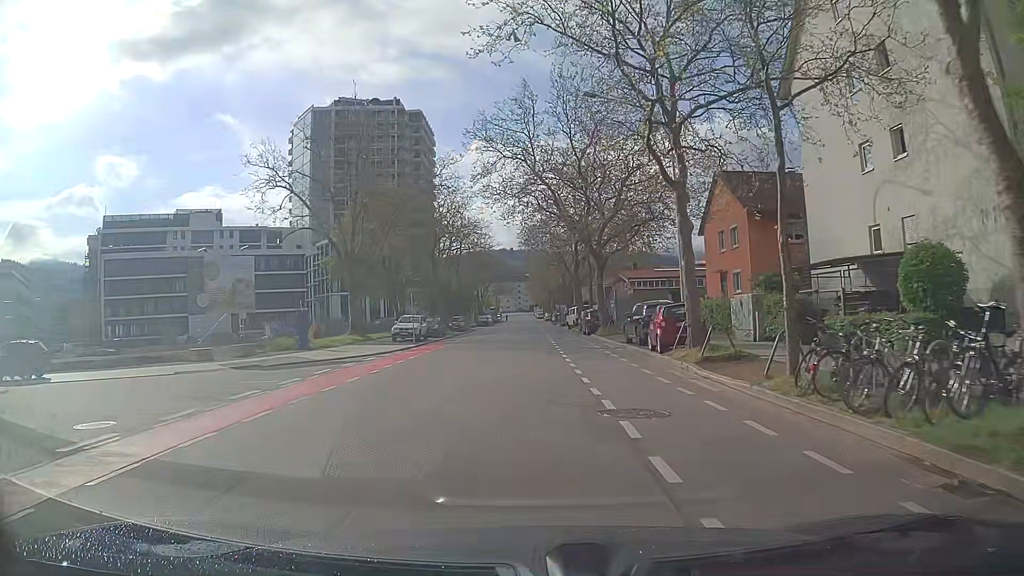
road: tertiary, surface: asphalt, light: Day
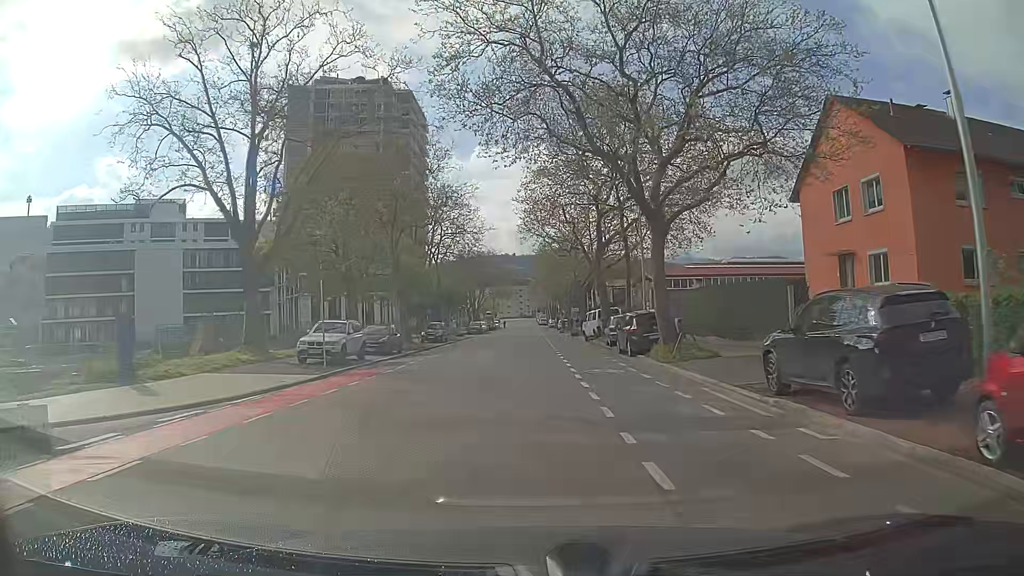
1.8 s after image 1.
(-0.3, +18.1) m; -1°
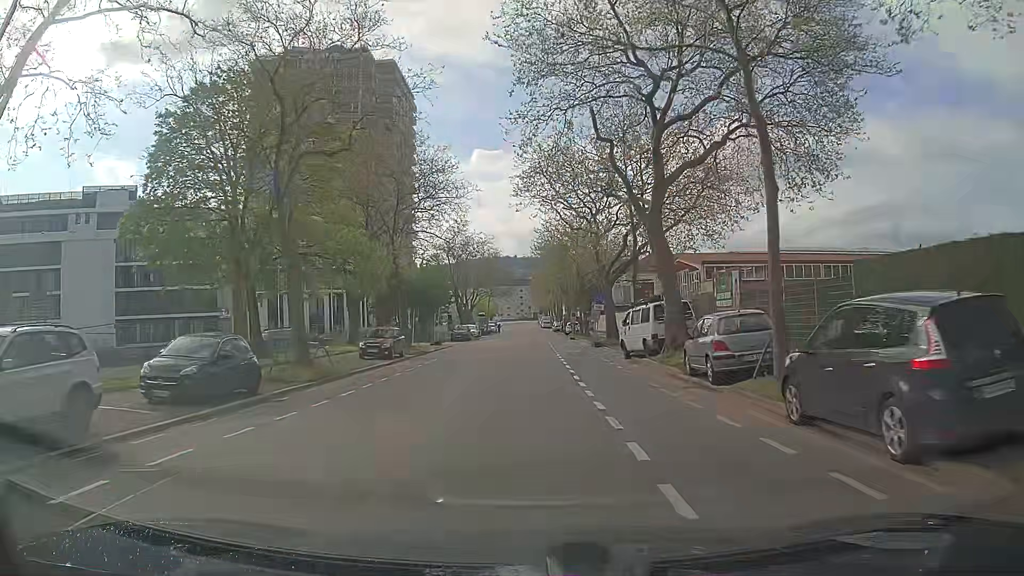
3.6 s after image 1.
(+0.1, +18.9) m; 0°
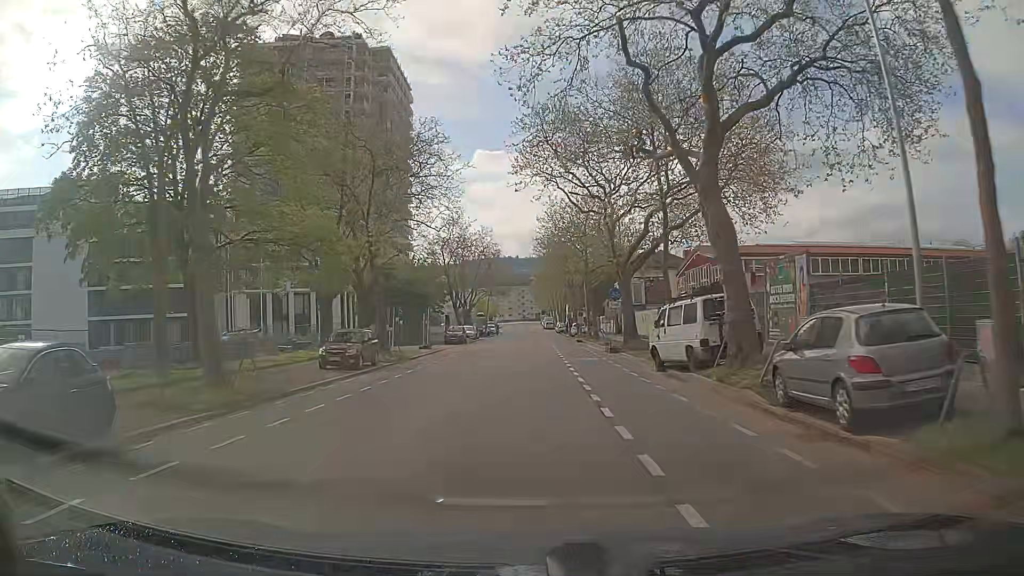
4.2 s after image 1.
(0.0, +6.6) m; +1°
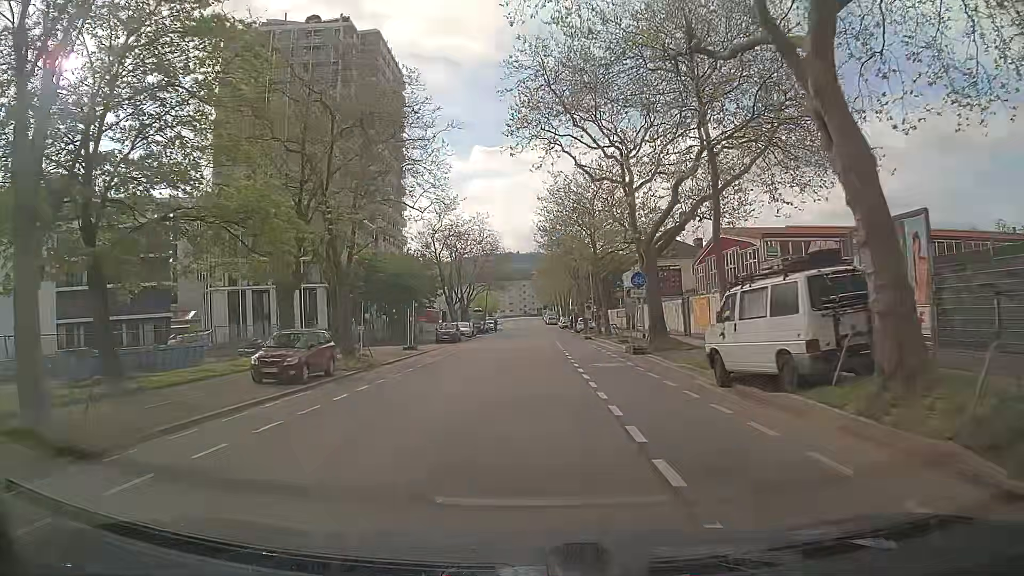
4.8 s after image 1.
(-0.2, +6.7) m; -1°
(0, +10) (0, +20) (0, +30) (0, +40) (0, +50) (0, +60) (-1, +70) (-1, +80) (-1, +90) (-1, +100) m
